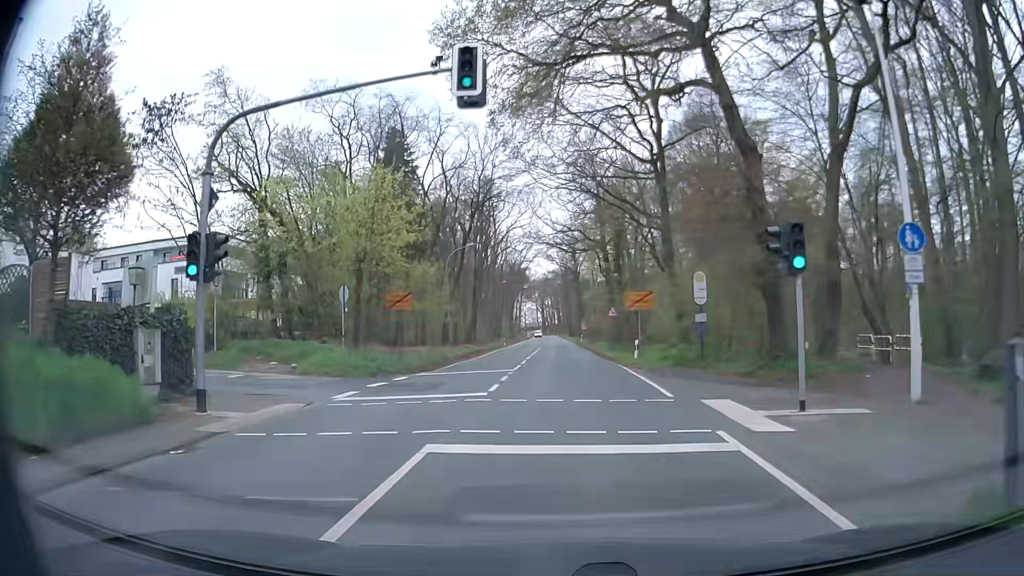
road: secondary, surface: asphalt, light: Day
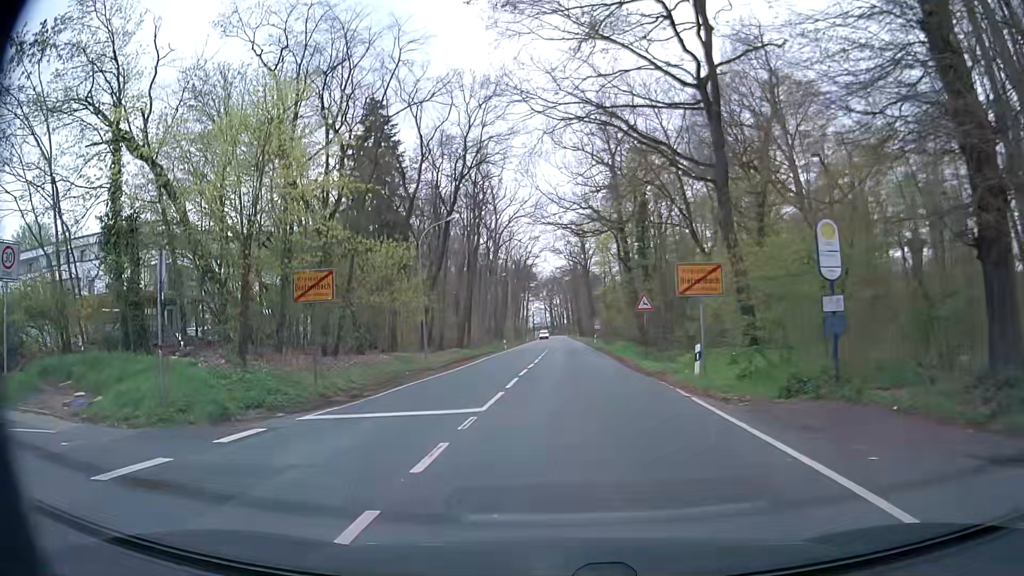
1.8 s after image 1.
(+0.2, +11.6) m; 0°
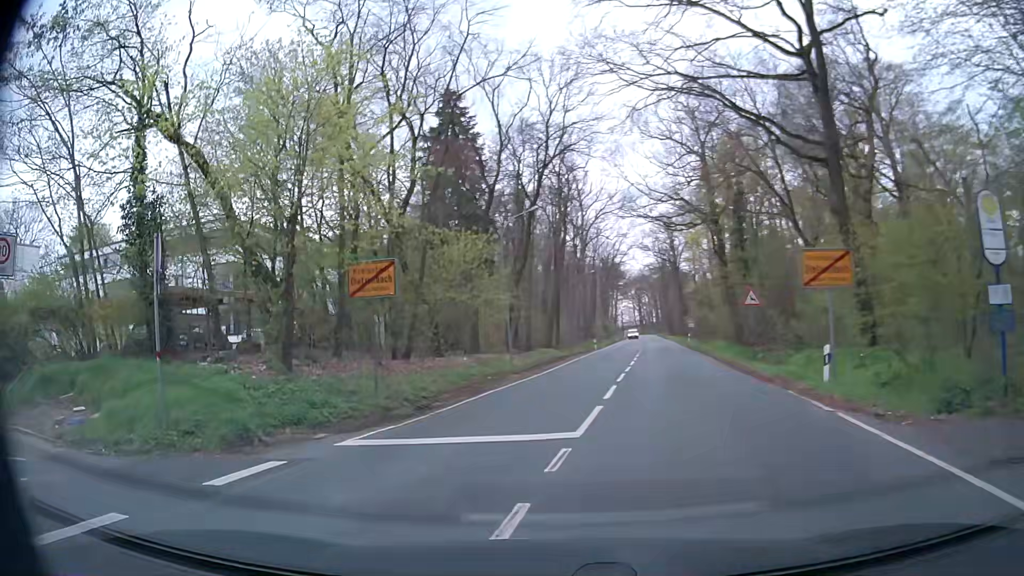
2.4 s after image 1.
(-0.1, +2.9) m; -6°
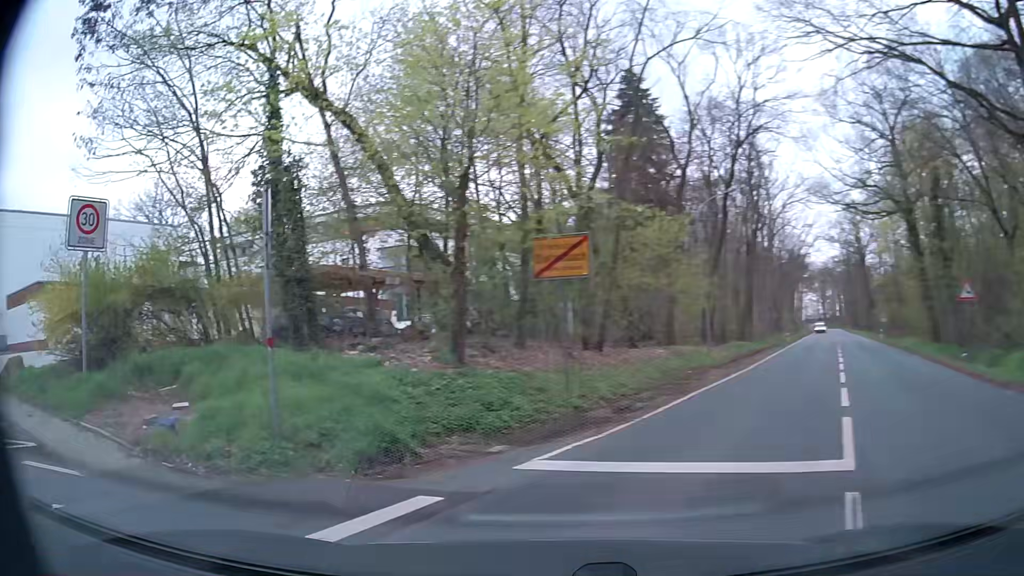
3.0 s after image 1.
(-0.3, +2.5) m; -17°
